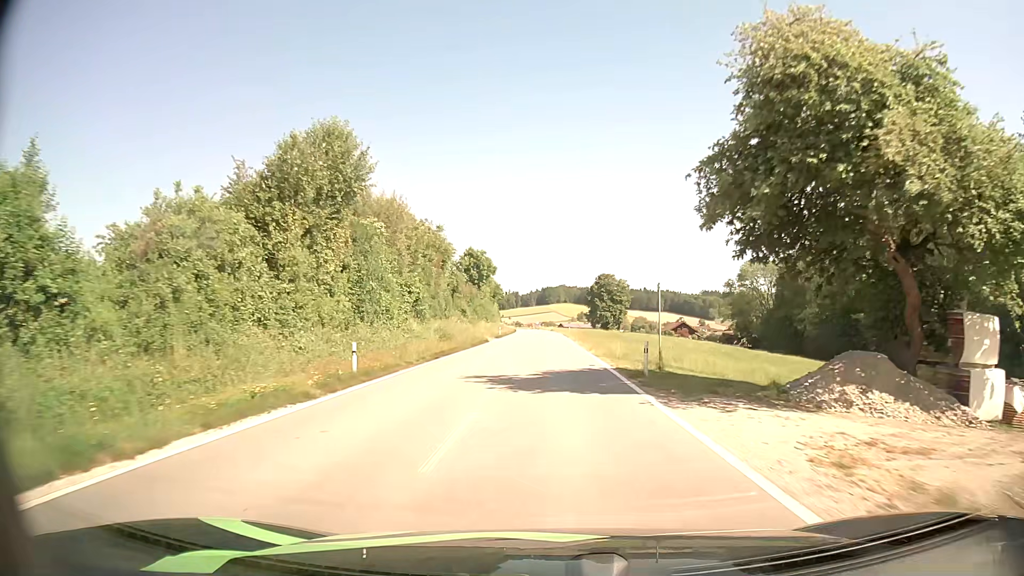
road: tertiary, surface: asphalt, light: Day
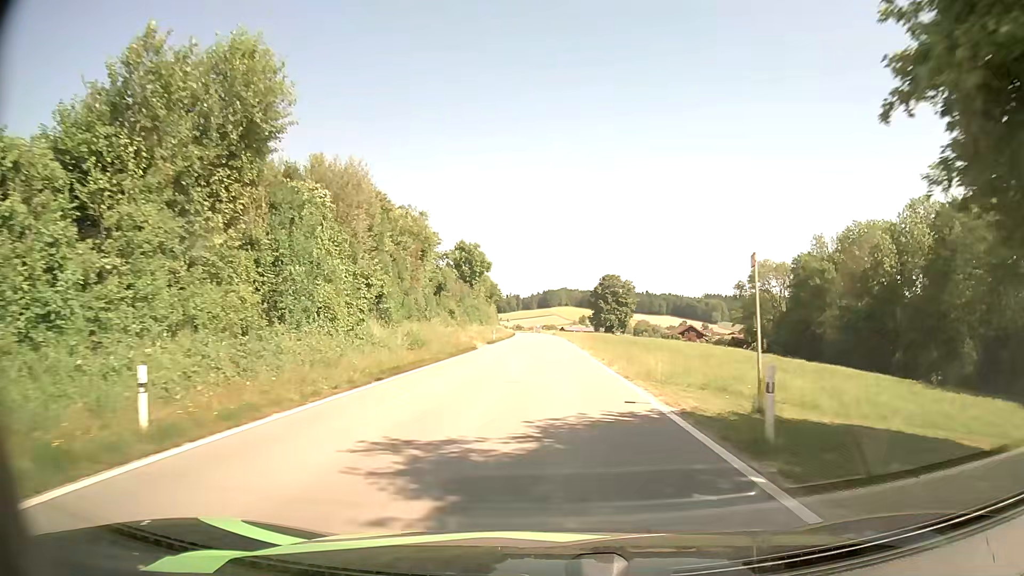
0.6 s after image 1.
(0.0, +9.3) m; 0°
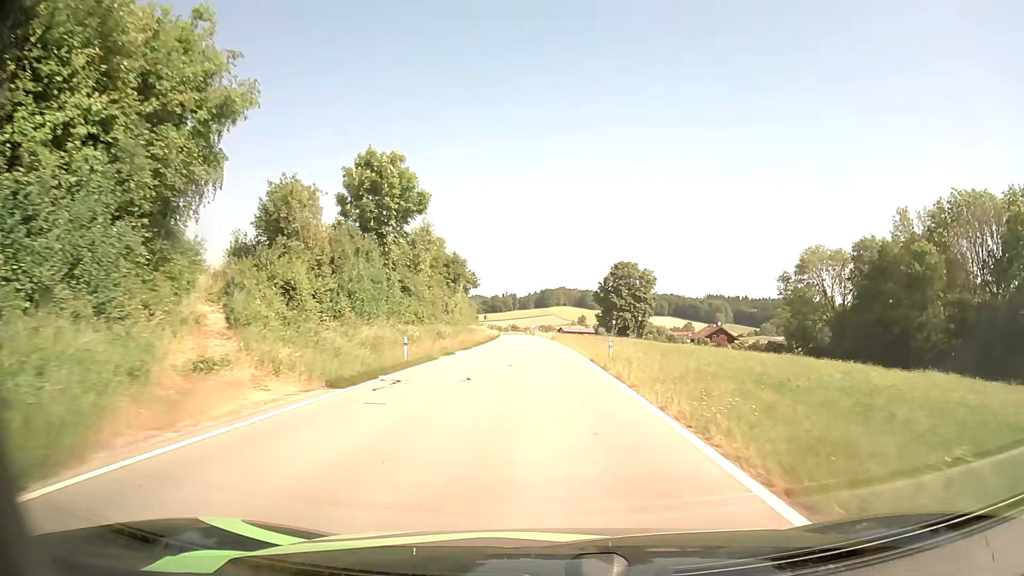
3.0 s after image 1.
(+0.2, +36.9) m; 0°
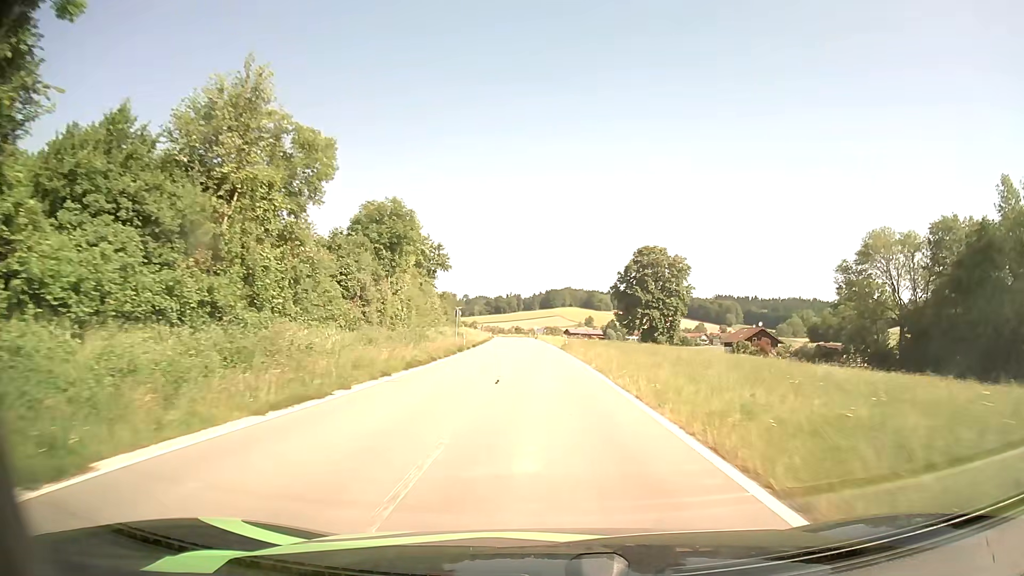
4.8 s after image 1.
(-0.1, +28.5) m; 0°
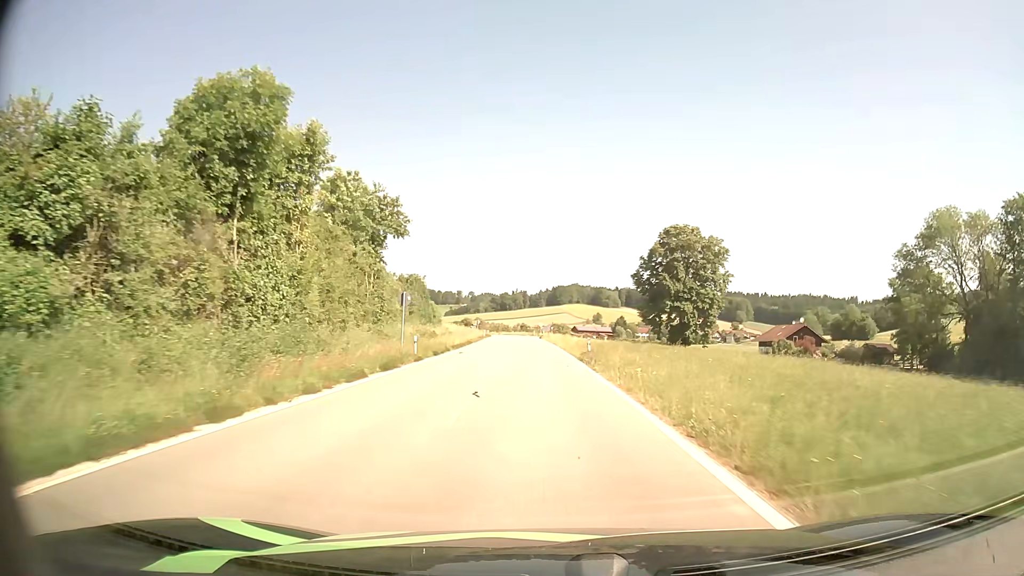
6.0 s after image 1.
(0.0, +19.8) m; 0°
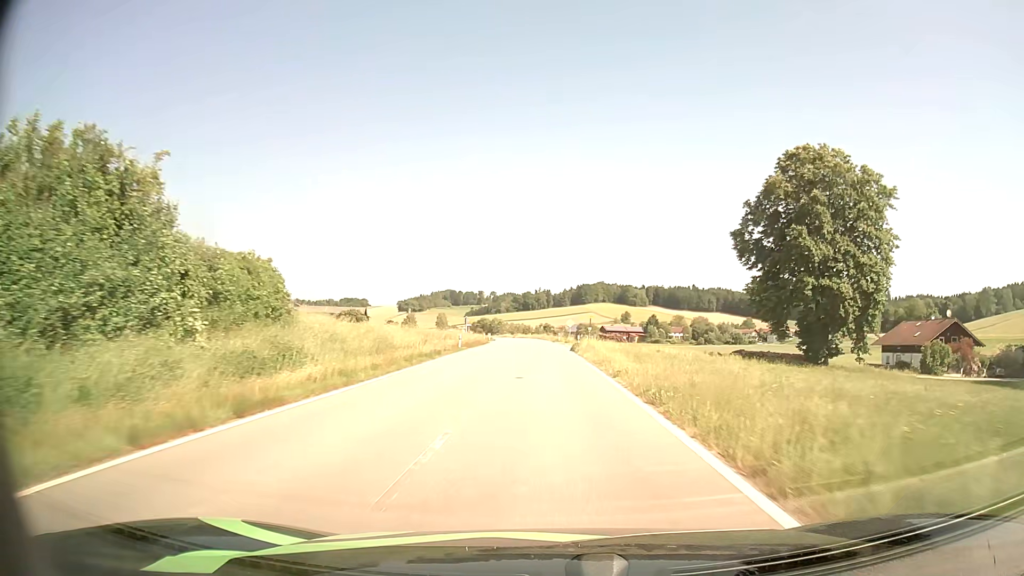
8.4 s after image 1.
(-0.8, +40.6) m; -2°
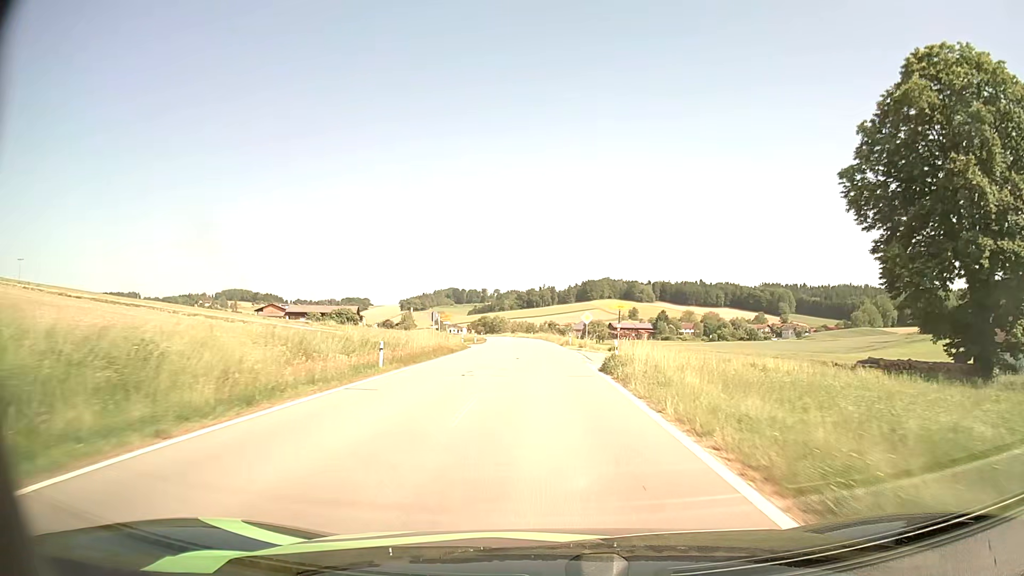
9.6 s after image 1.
(0.0, +20.3) m; 0°
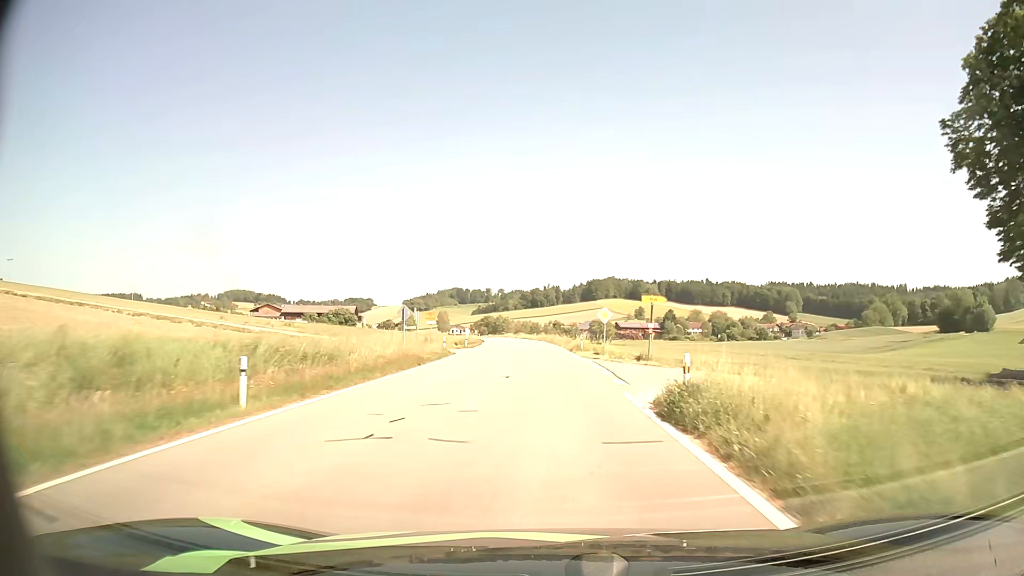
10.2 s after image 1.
(0.0, +10.0) m; -1°
(0, +10) (0, +20) (0, +30) (0, +40) (-1, +50) (-1, +60) (-2, +70) (-3, +80) (-4, +90) (-5, +100) m
